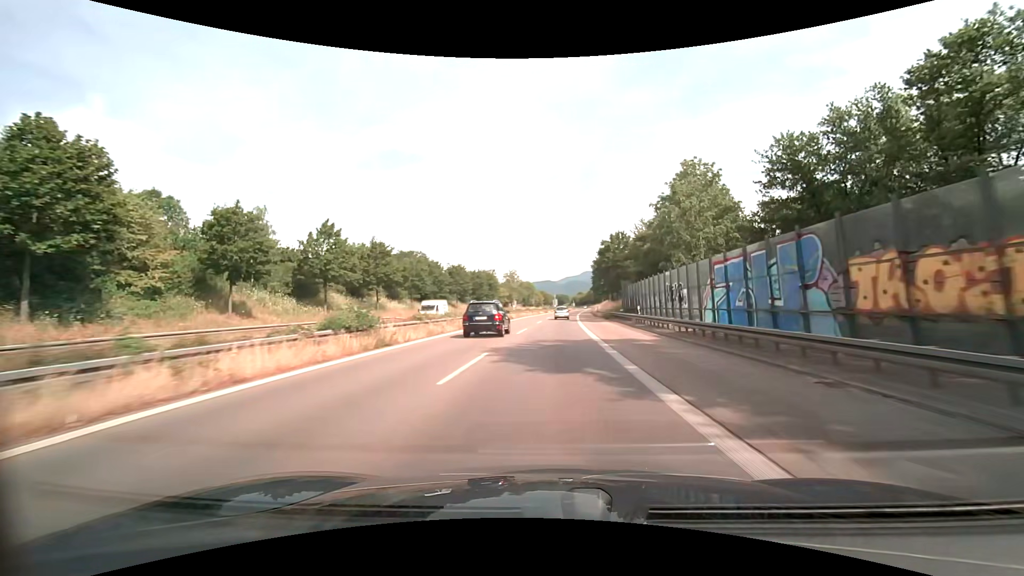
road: trunk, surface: asphalt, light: Day
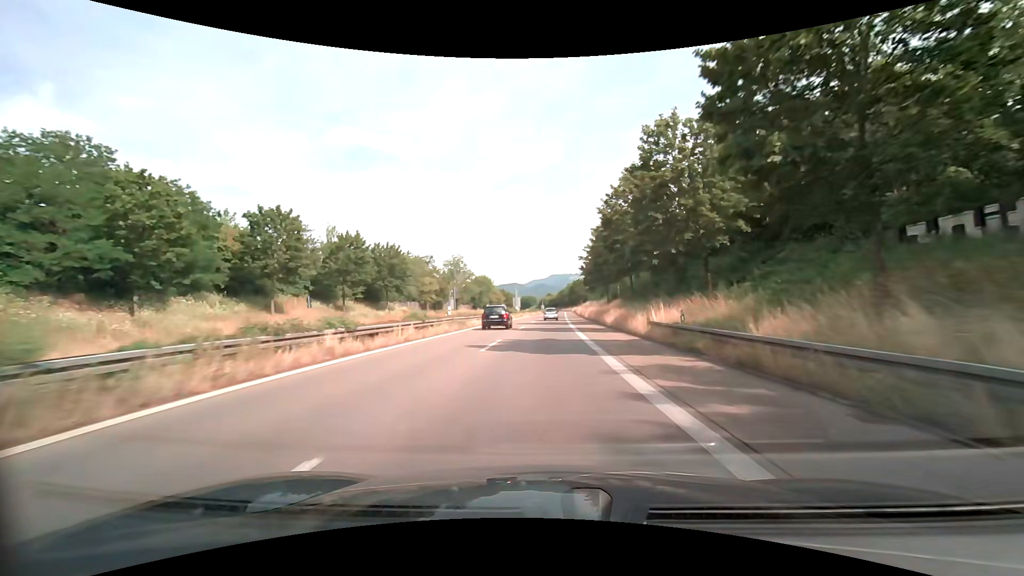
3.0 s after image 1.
(+2.4, +61.9) m; +4°
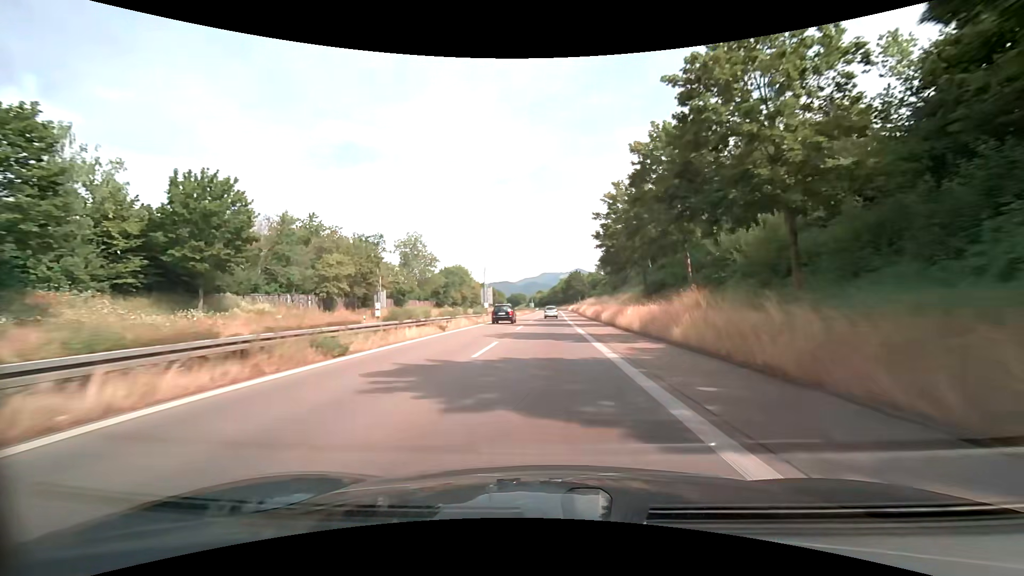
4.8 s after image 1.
(+0.3, +37.1) m; +1°
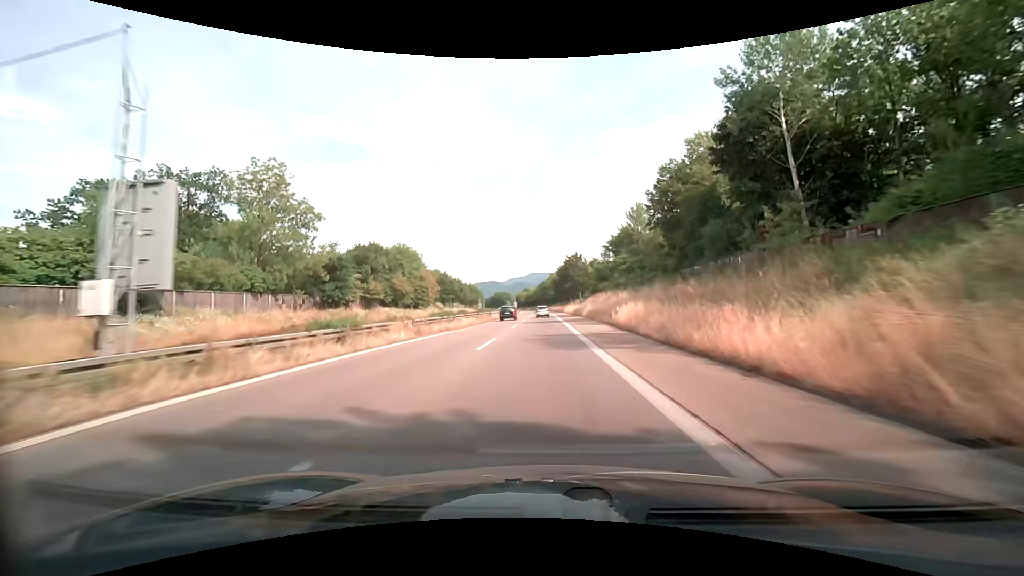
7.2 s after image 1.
(+0.7, +49.4) m; +1°
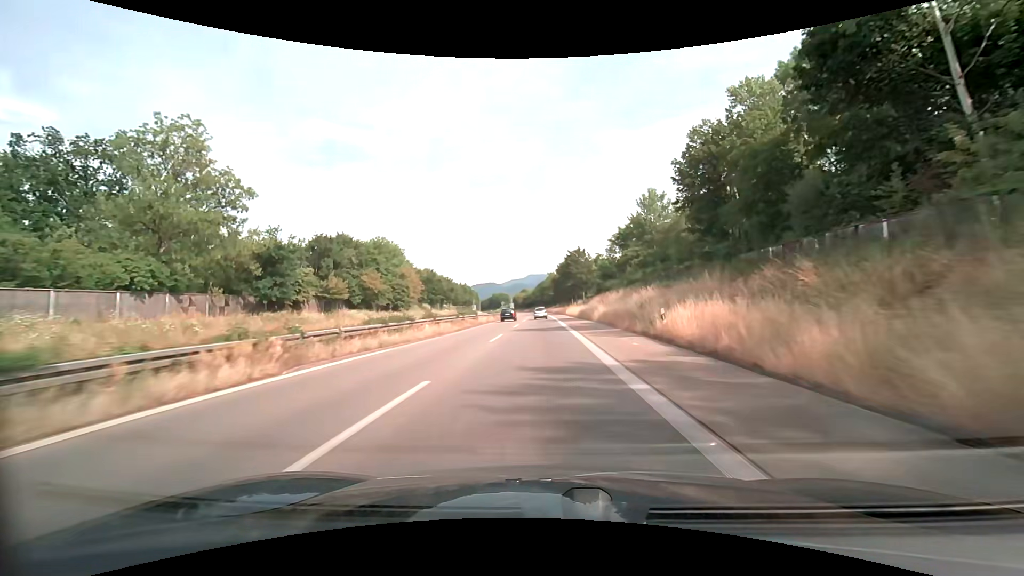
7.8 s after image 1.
(0.0, +12.4) m; 0°
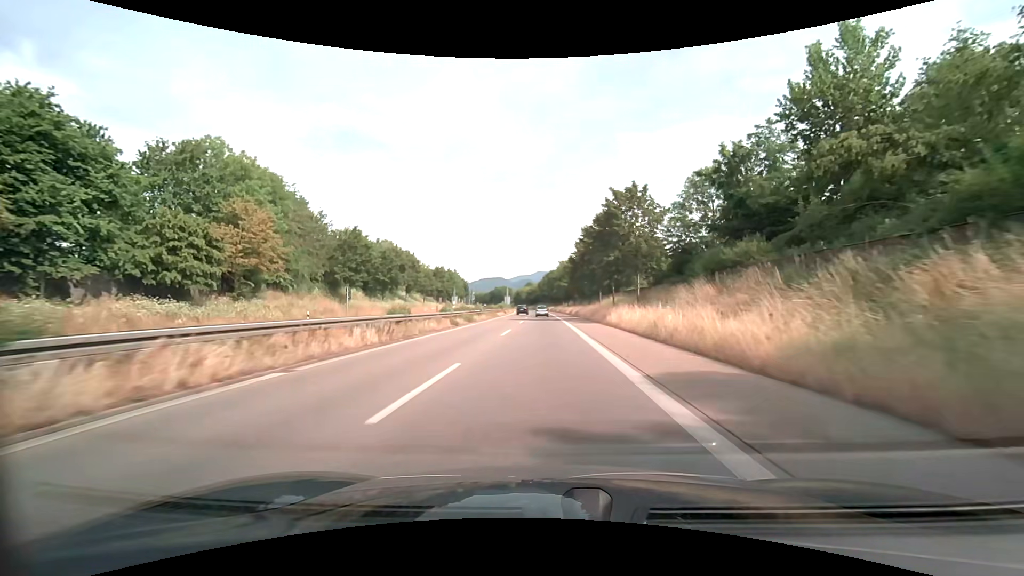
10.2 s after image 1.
(-0.2, +49.3) m; -1°
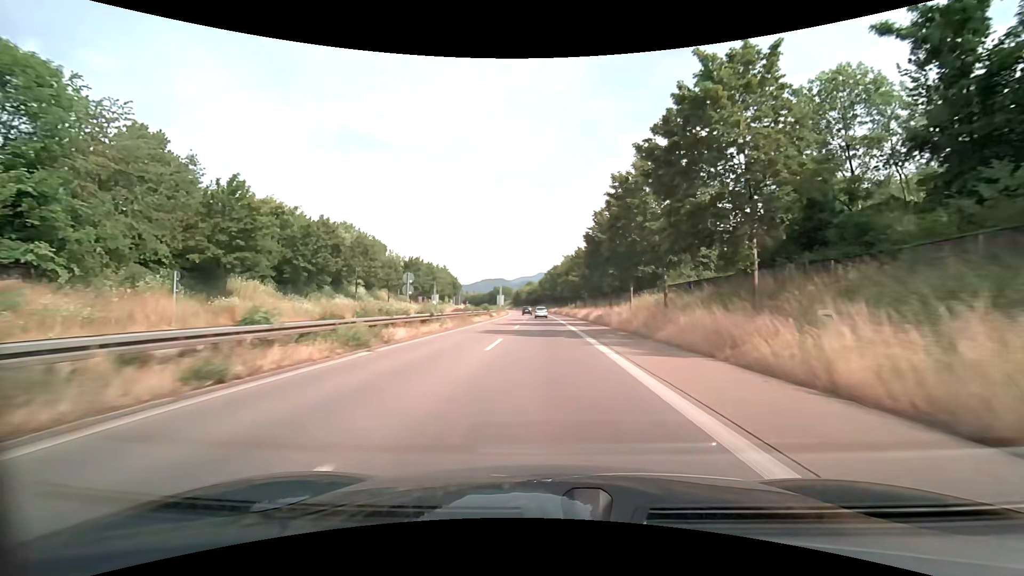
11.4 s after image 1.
(0.0, +24.7) m; 0°
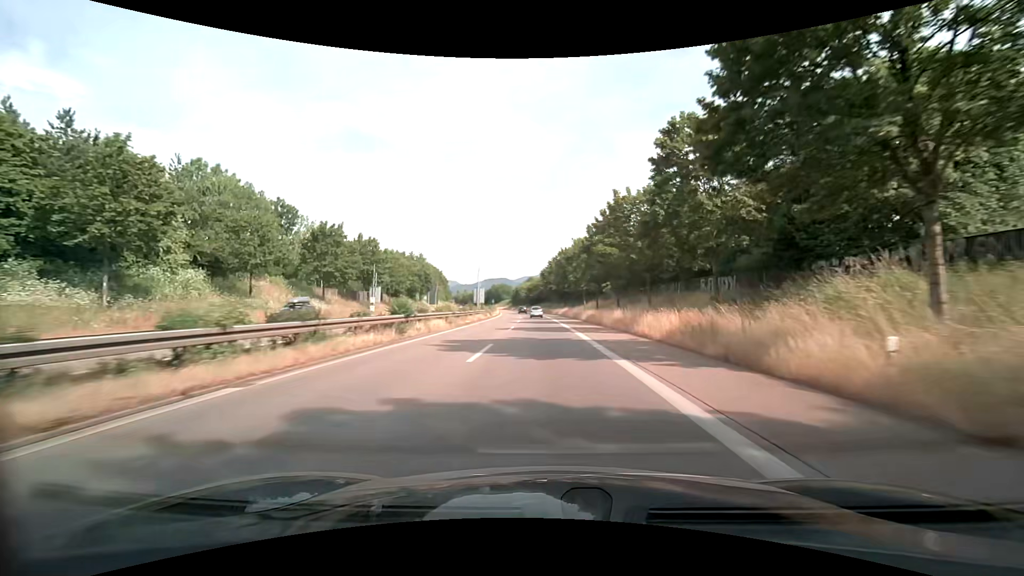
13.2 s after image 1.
(0.0, +37.1) m; 0°
(0, +10) (0, +20) (0, +30) (0, +40) (0, +50) (-1, +60) (-1, +70) (-1, +80) (-2, +90) (-2, +100) m
